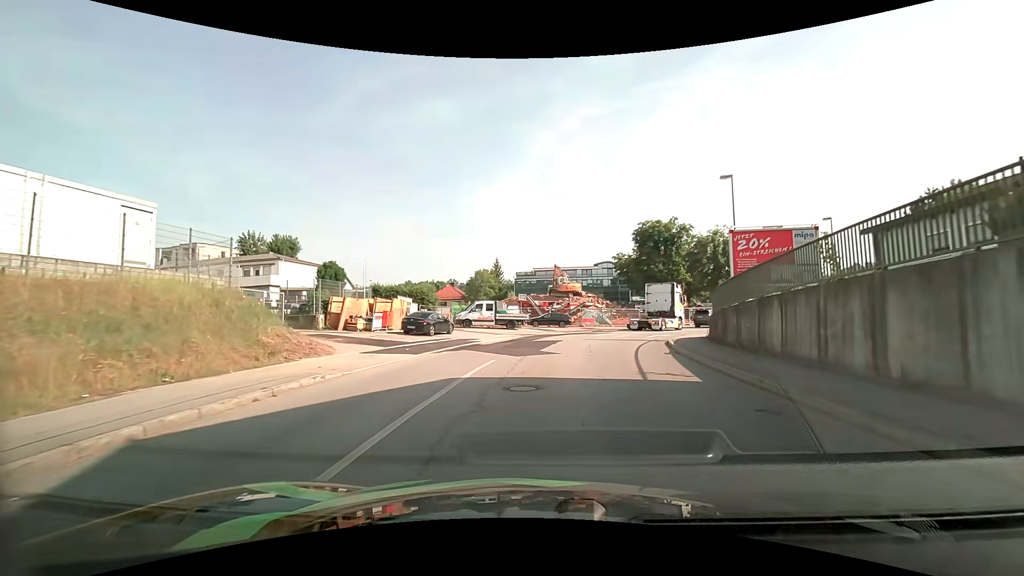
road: tertiary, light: Day
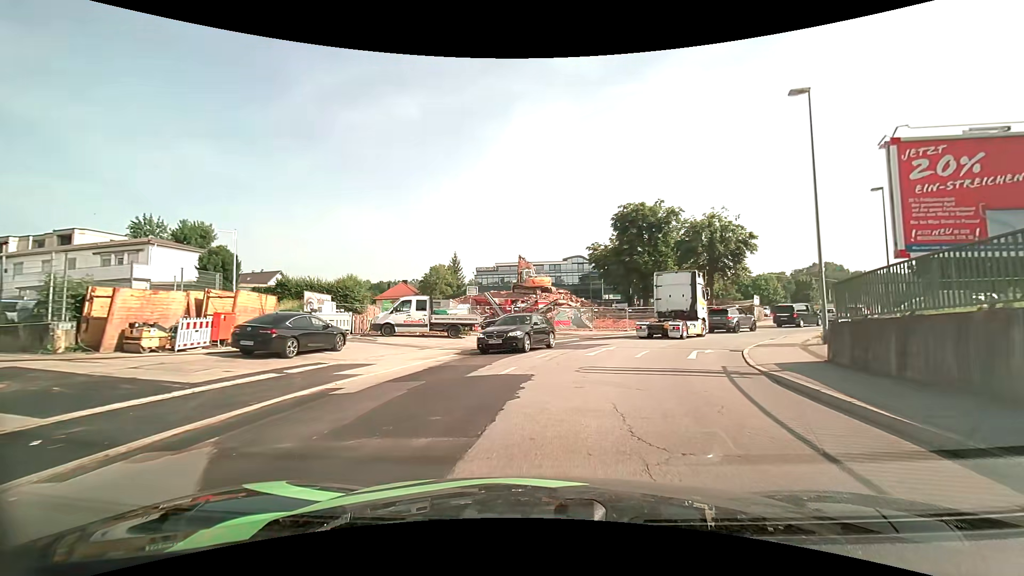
(+0.3, +13.5) m; +3°
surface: asphalt
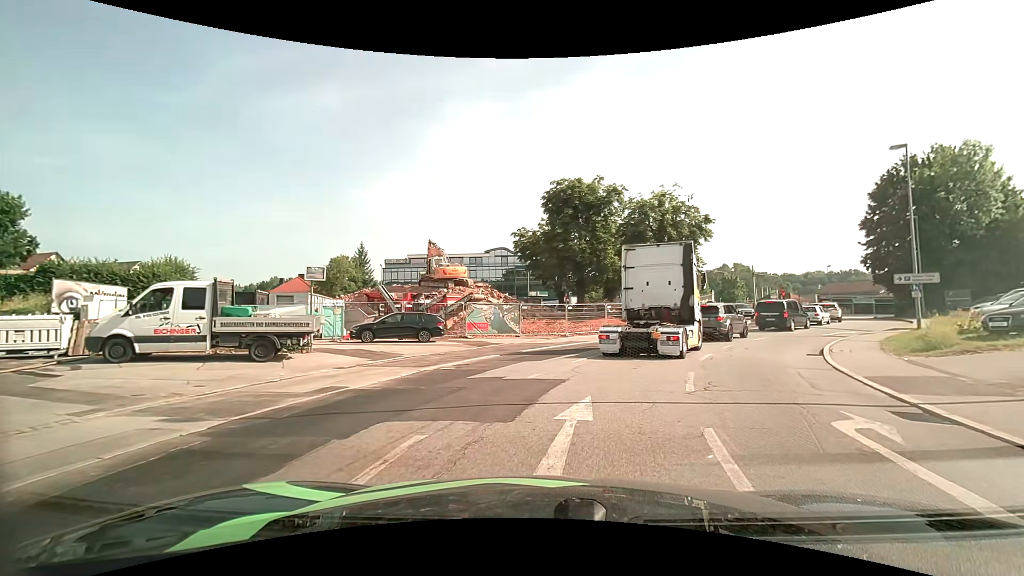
(+0.8, +12.6) m; +8°
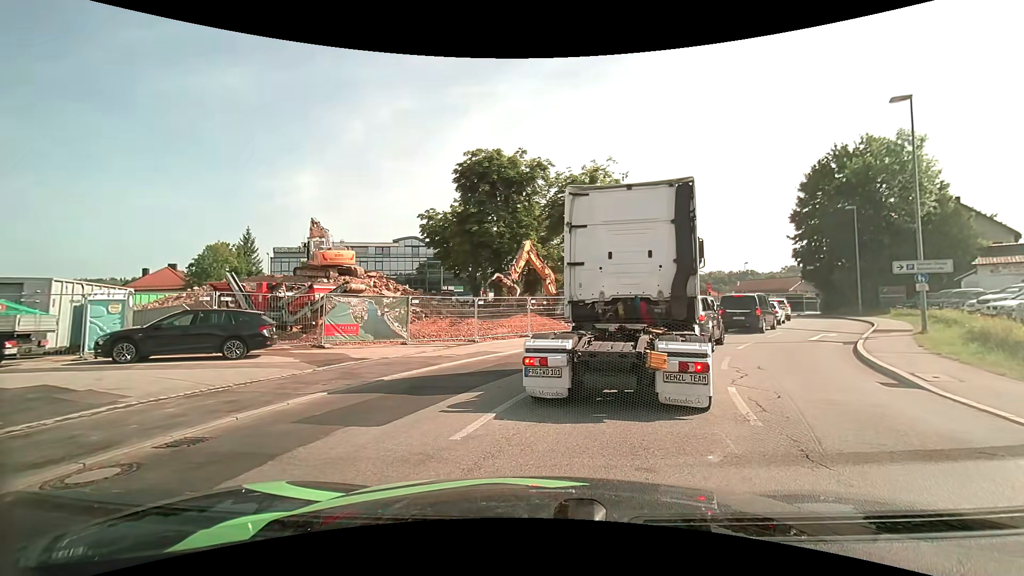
(+0.7, +8.6) m; +9°
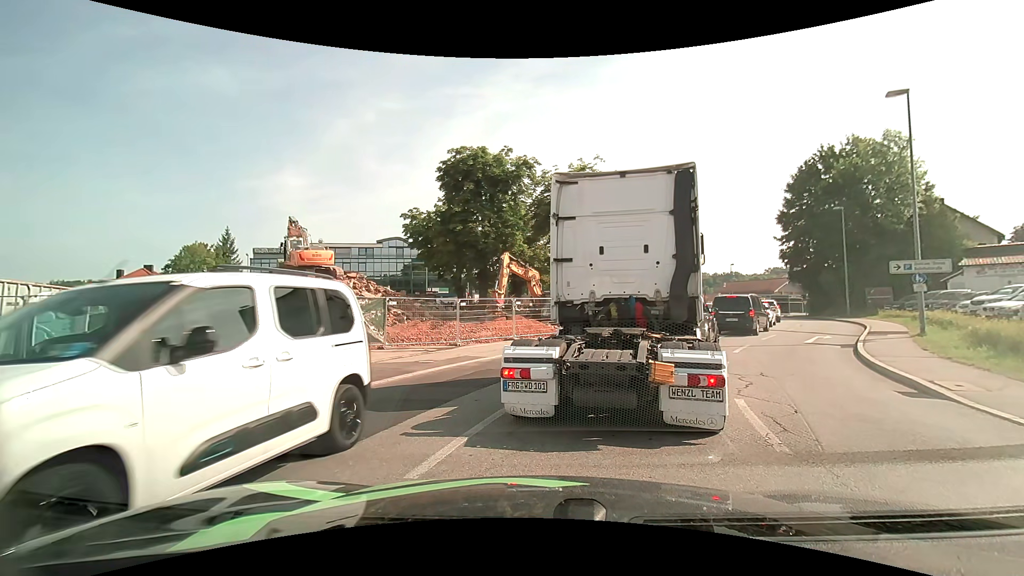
(0.0, +1.2) m; 0°
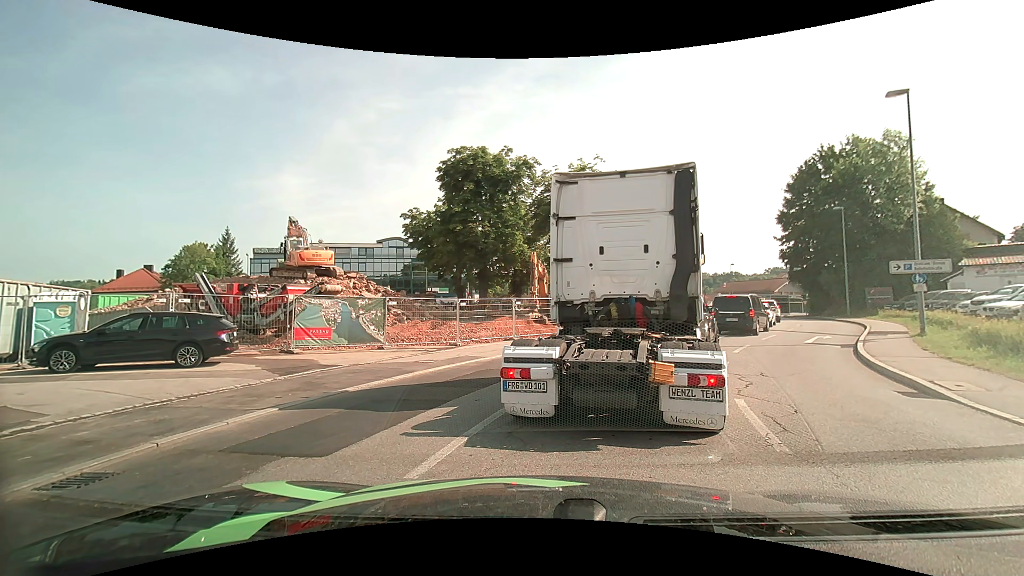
(0.0, 0.0) m; 0°
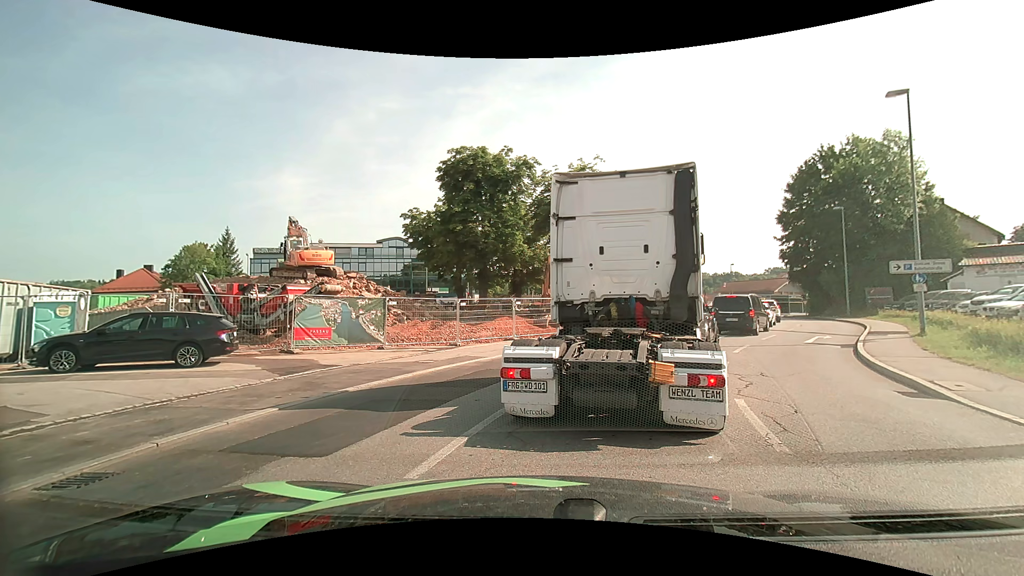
(0.0, 0.0) m; 0°
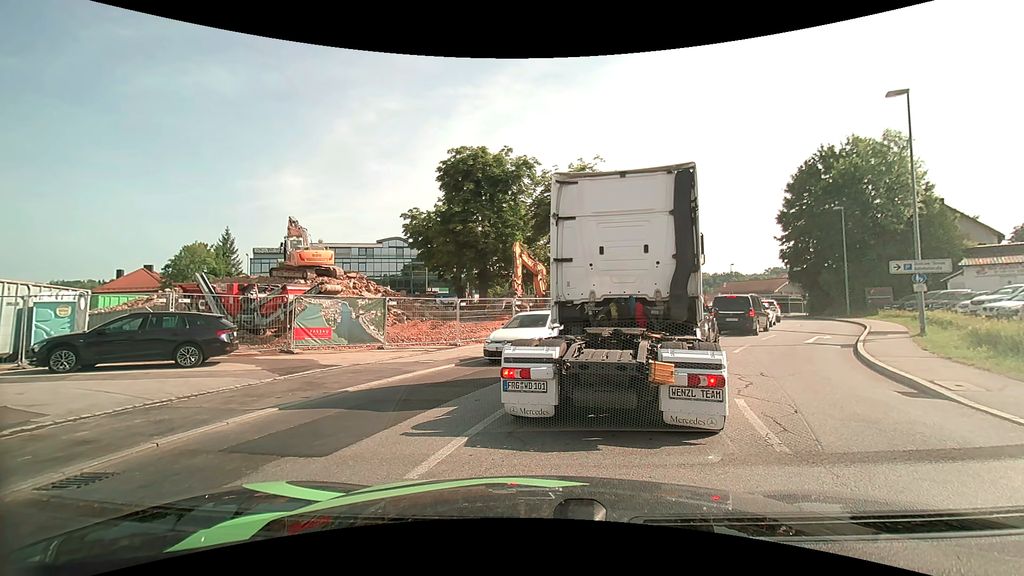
(0.0, 0.0) m; 0°
(+2, +10) (+6, +19) (+11, +27) (+16, +36) (+21, +45) (+22, +55) (+21, +65) (+19, +74) (+17, +84) (+15, +94) m
